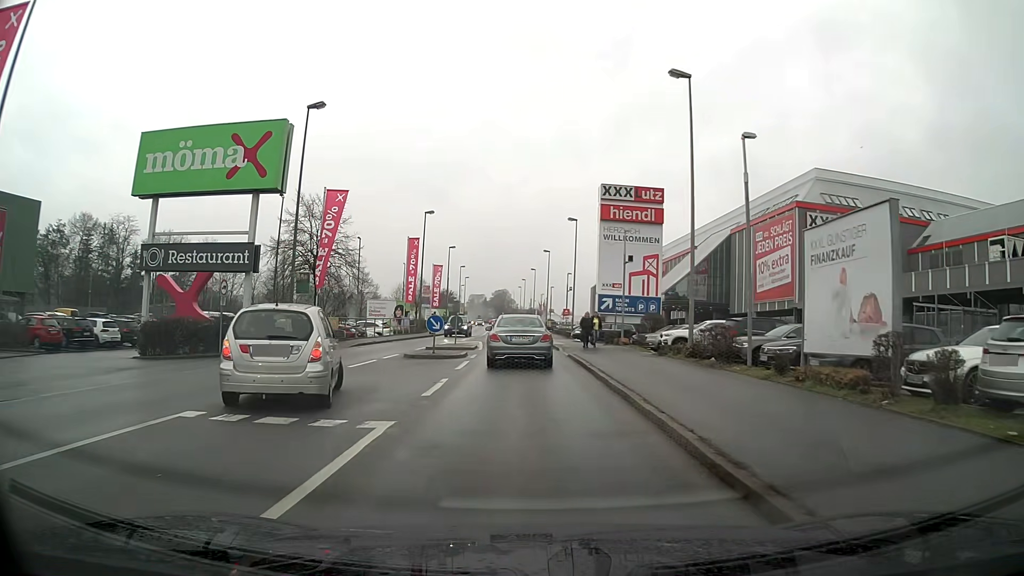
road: tertiary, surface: asphalt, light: Day
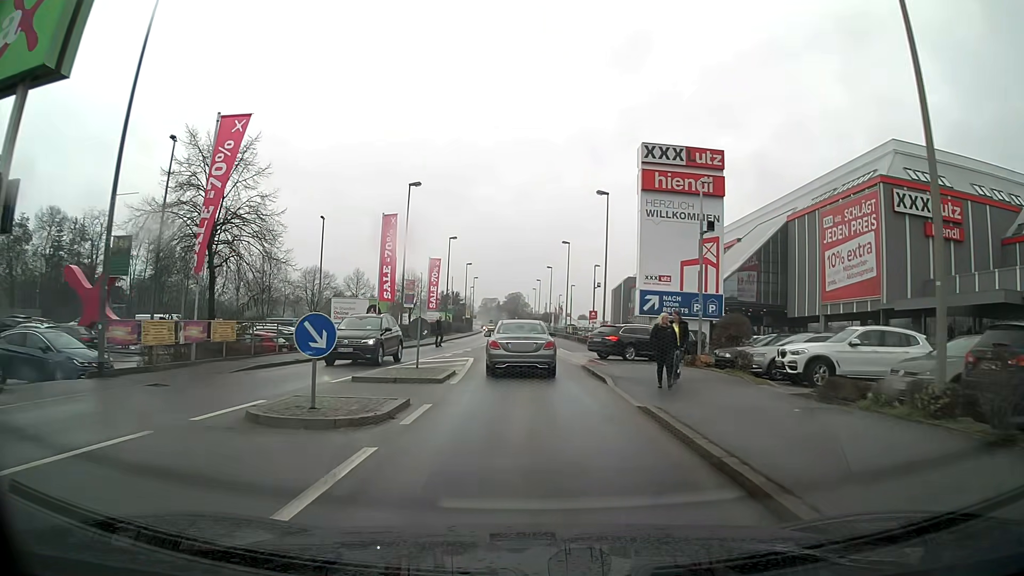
(-0.2, +13.9) m; -1°
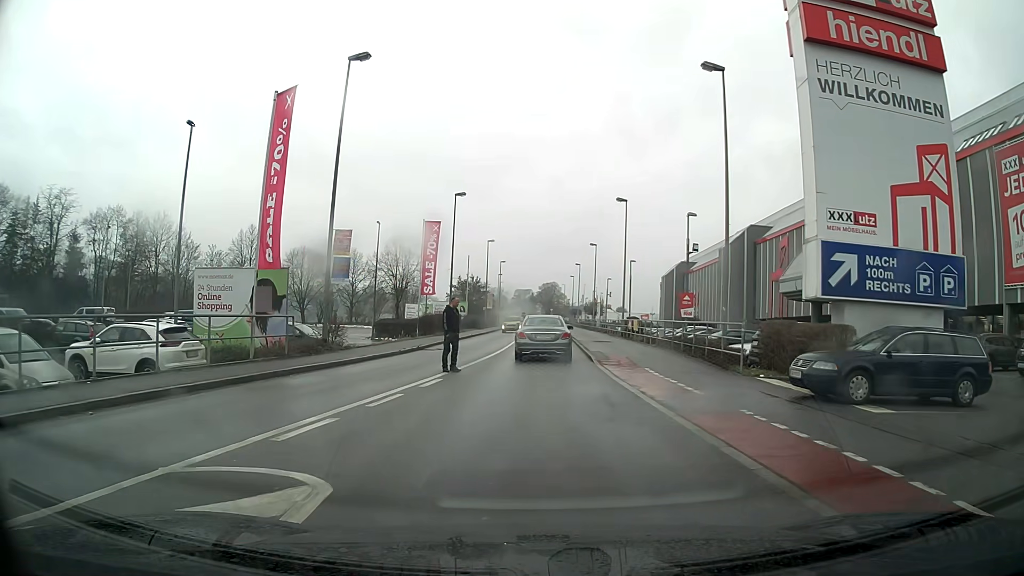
(-0.5, +20.9) m; -3°
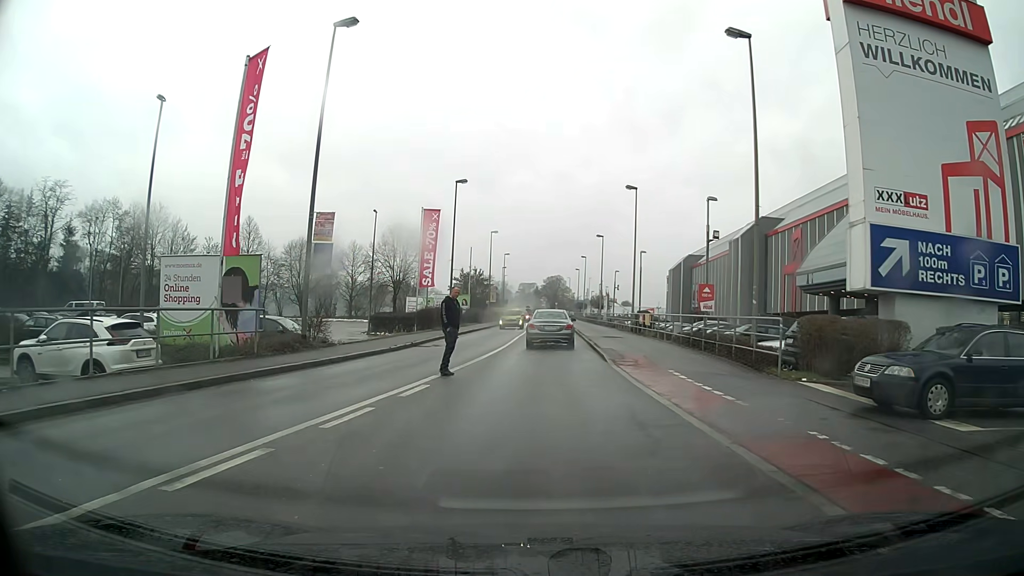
(0.0, +2.3) m; 0°
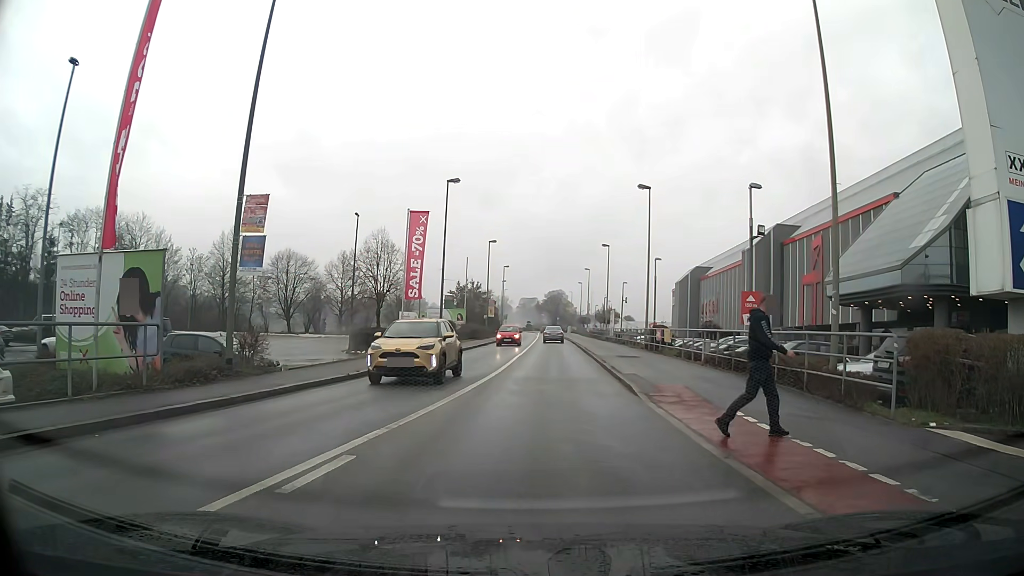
(0.0, +5.0) m; 0°
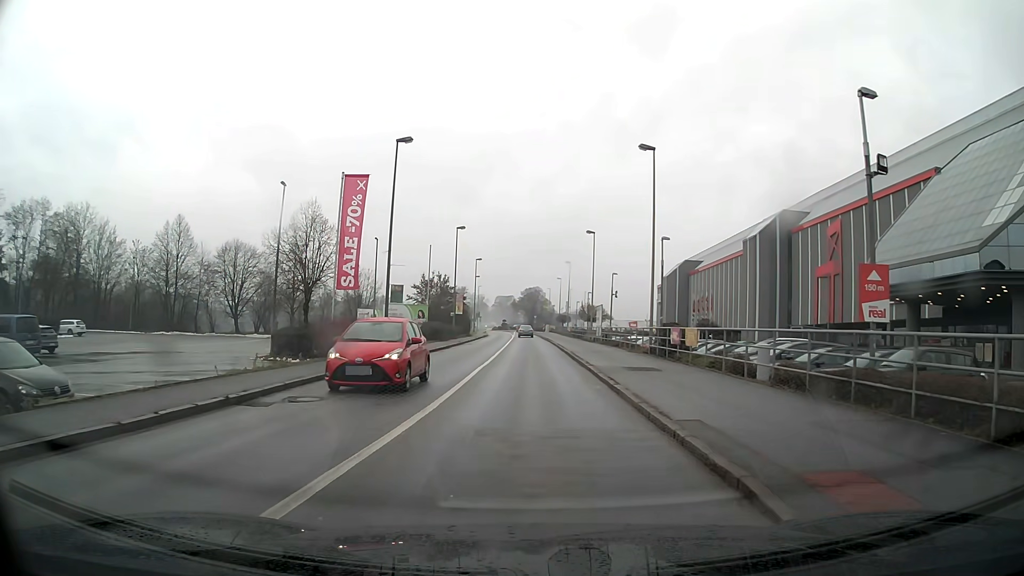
(+0.4, +9.8) m; +2°
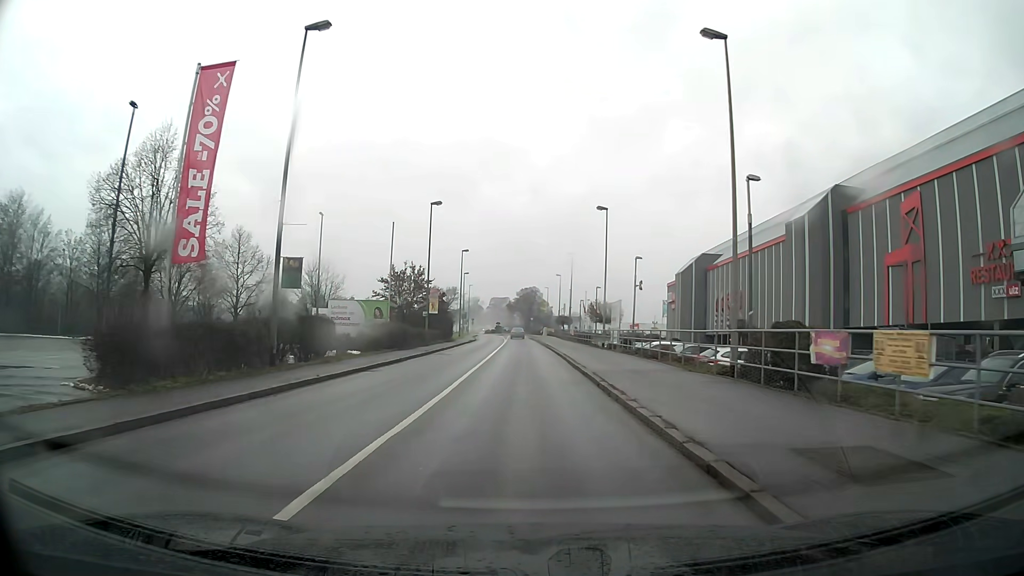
(0.0, +14.2) m; 0°
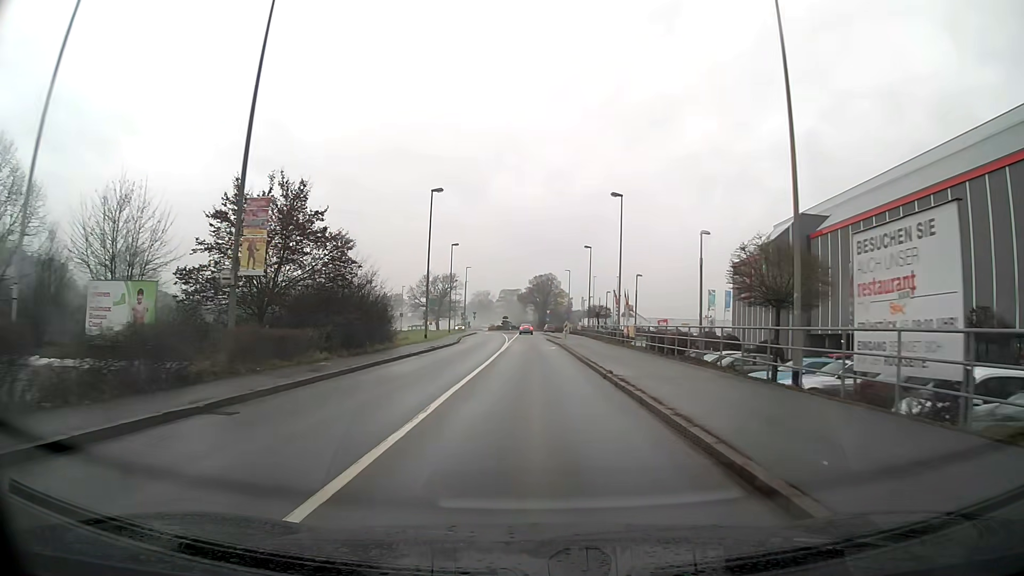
(-0.5, +34.0) m; -1°
(0, +10) (0, +20) (0, +30) (0, +40) (0, +50) (0, +60) (0, +70) (-1, +80) (-1, +90) (-1, +100) m
